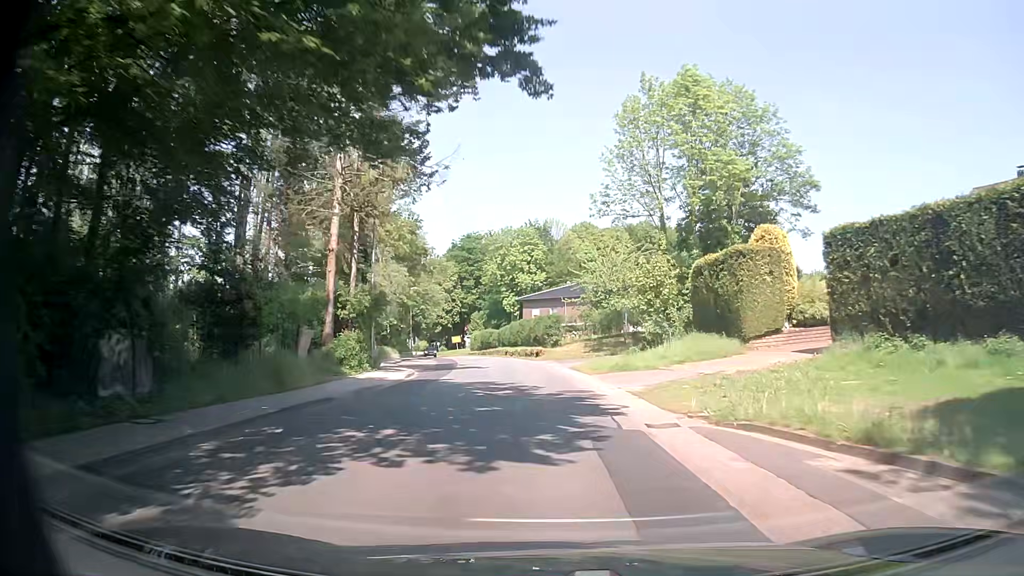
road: tertiary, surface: asphalt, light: Day
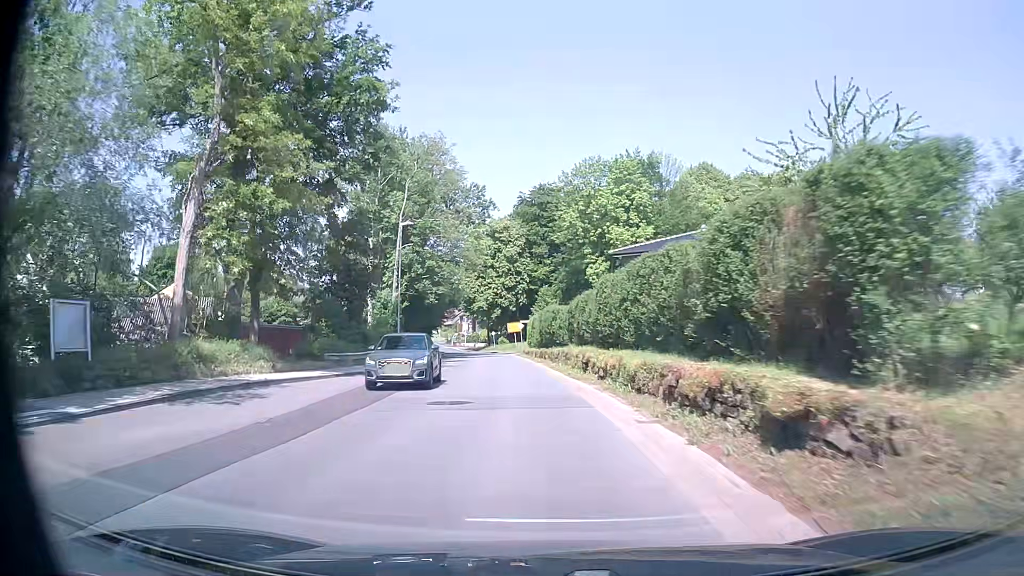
(-2.0, +43.4) m; -7°
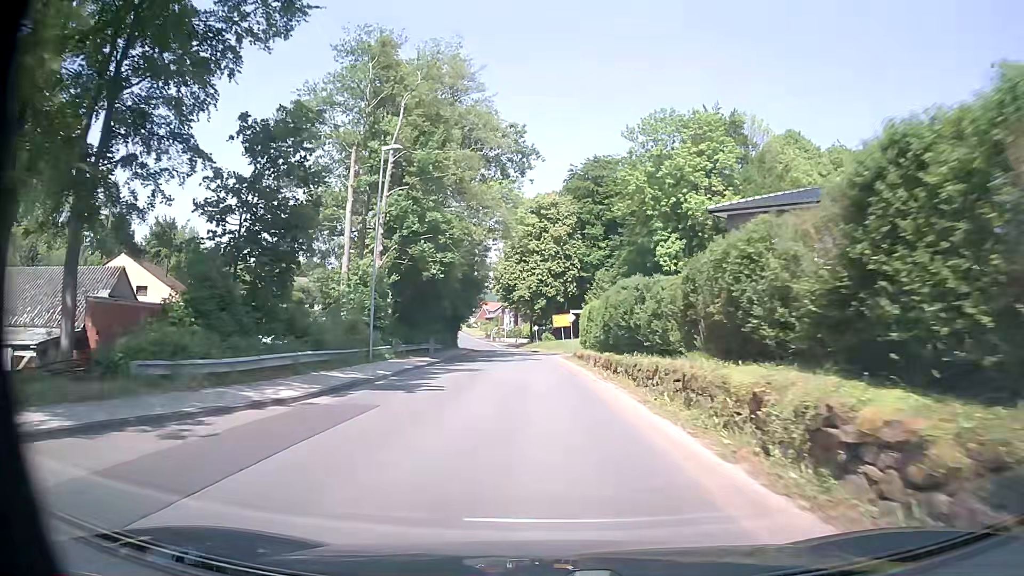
(-0.9, +17.1) m; -4°
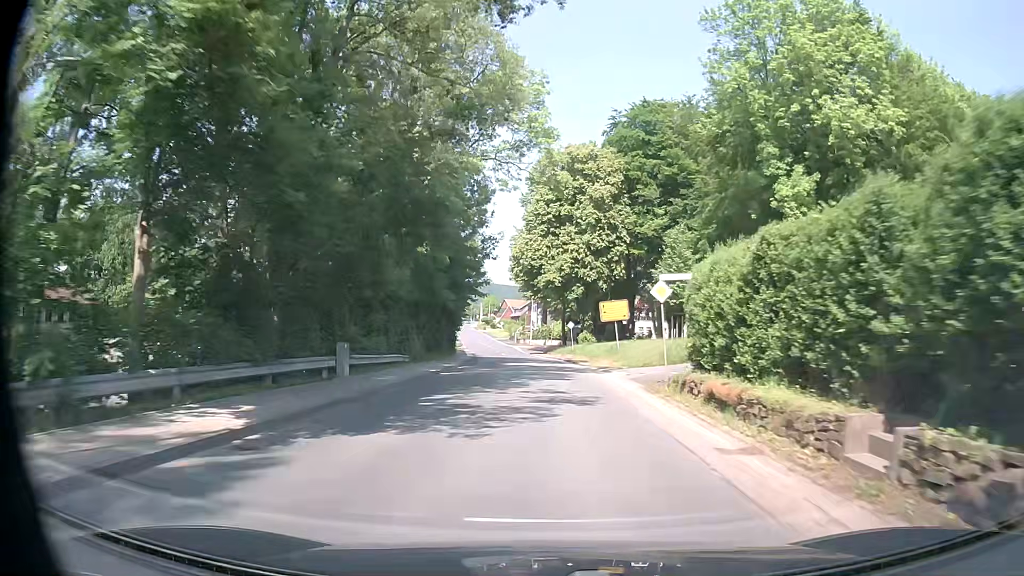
(-0.7, +25.0) m; -3°
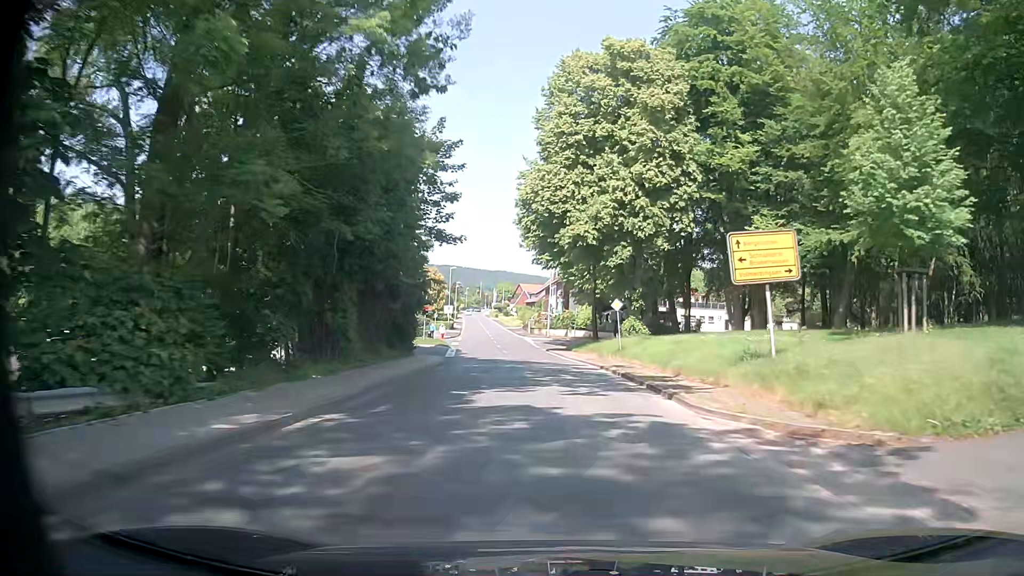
(-0.5, +24.0) m; -2°
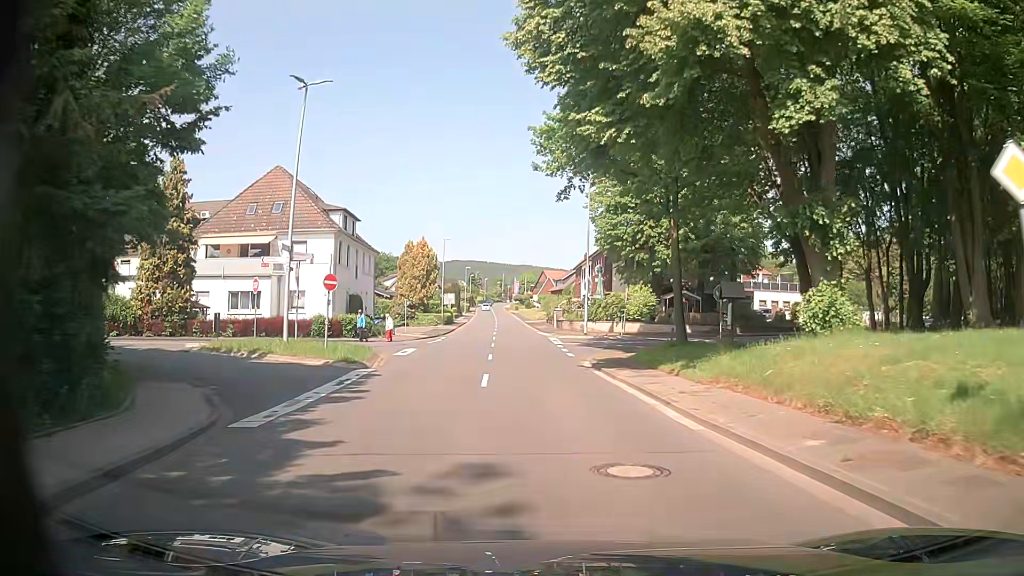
(-0.4, +27.5) m; -1°
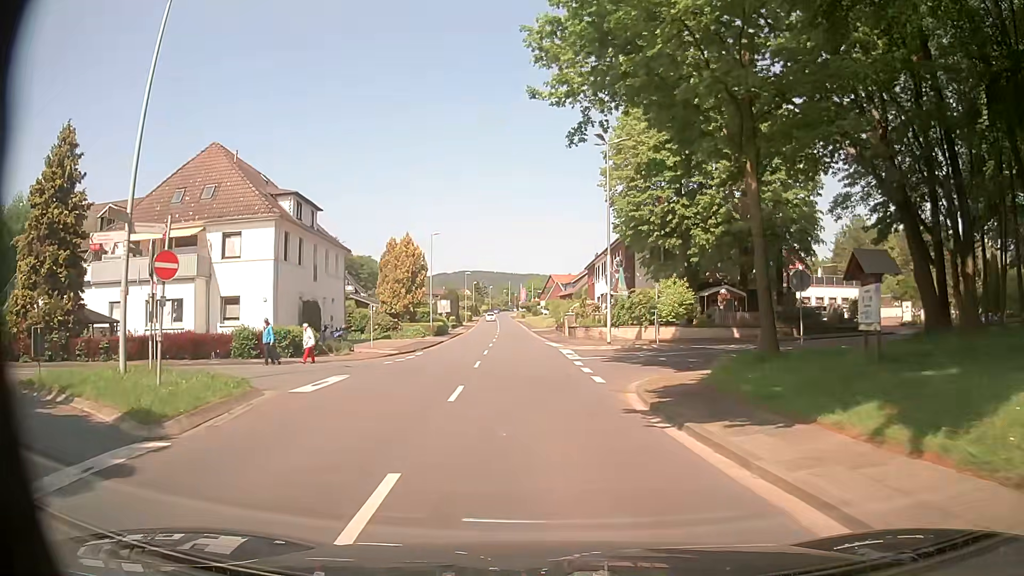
(-0.2, +11.2) m; -2°
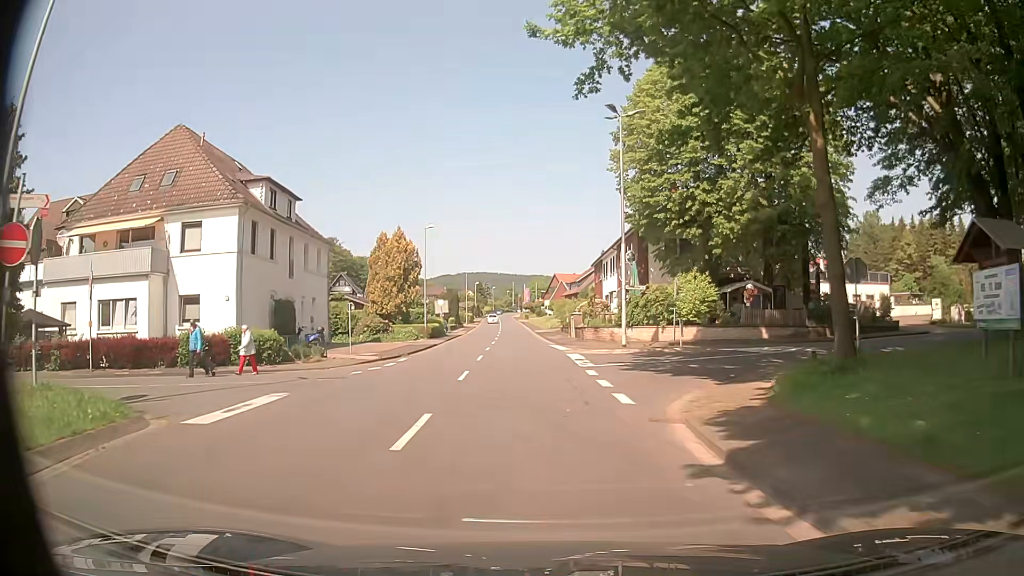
(0.0, +4.7) m; -2°
